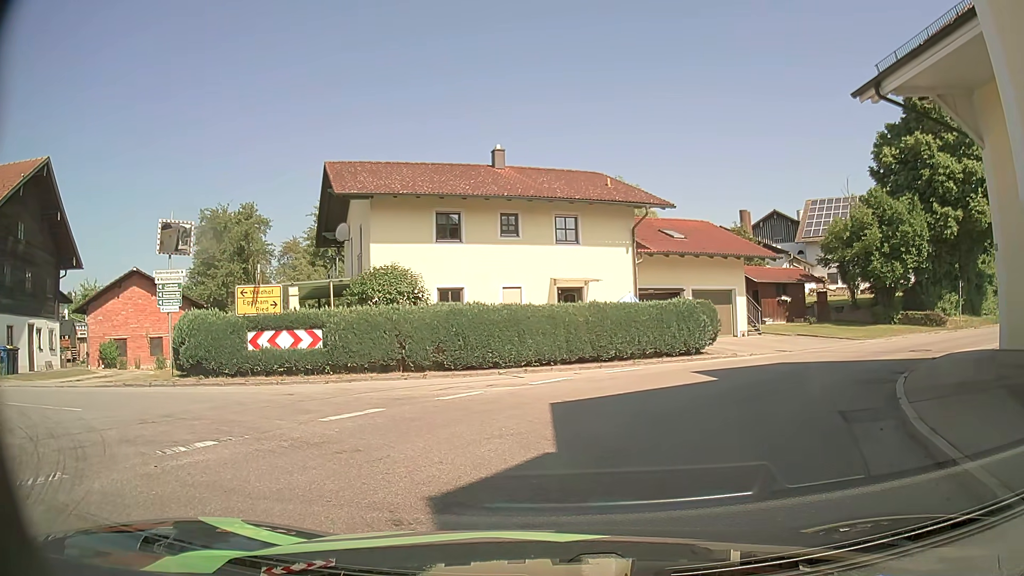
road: tertiary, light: Day
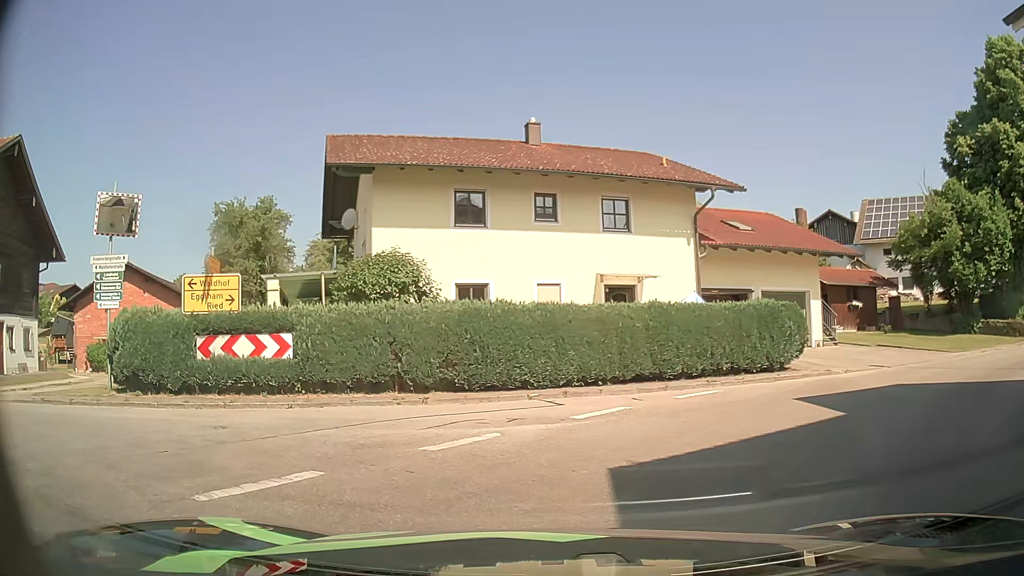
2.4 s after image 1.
(-0.1, +4.8) m; -3°
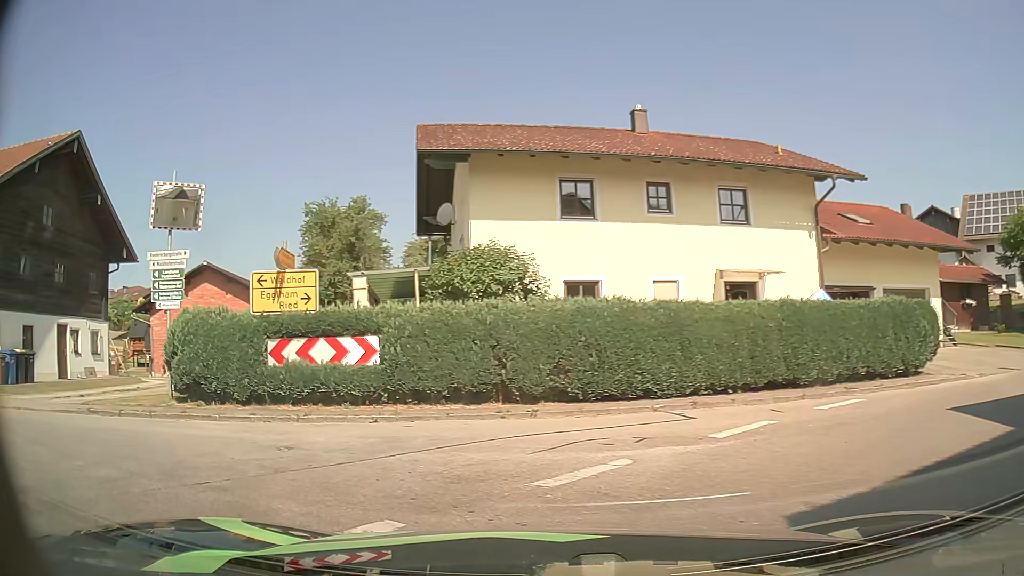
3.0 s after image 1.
(-0.1, +1.7) m; -8°
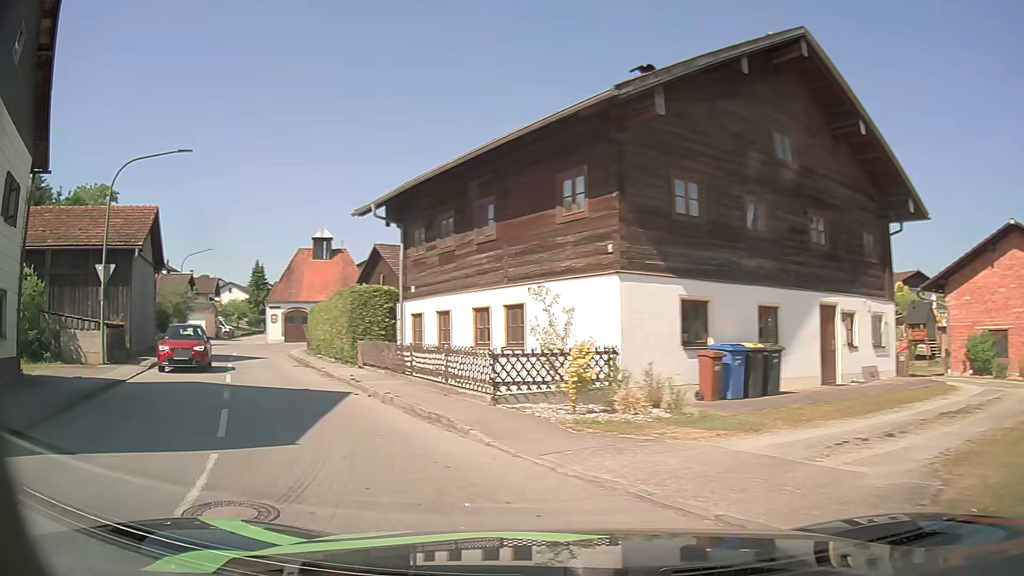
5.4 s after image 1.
(-5.3, +7.6) m; -66°
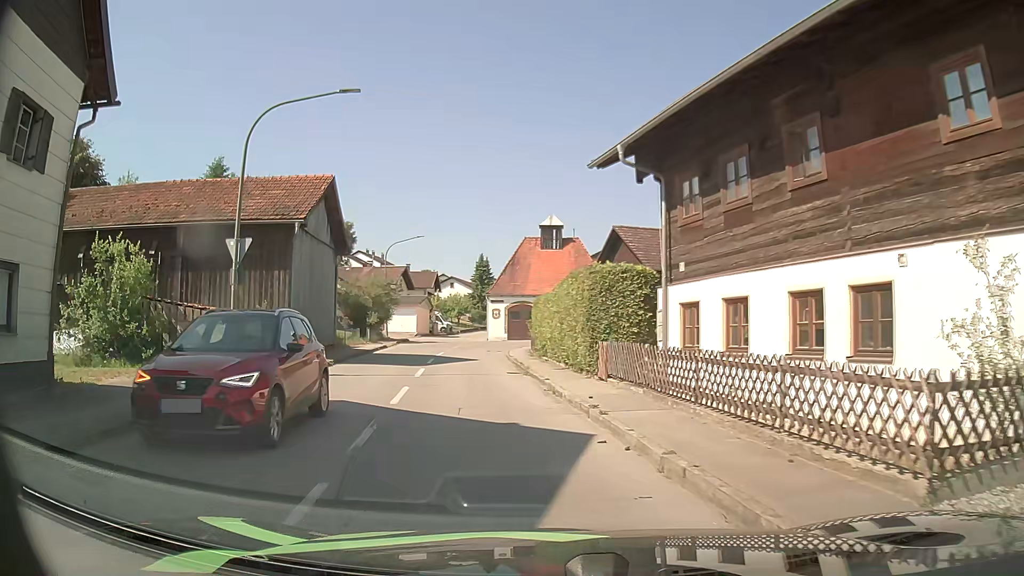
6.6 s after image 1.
(-1.4, +6.3) m; -20°
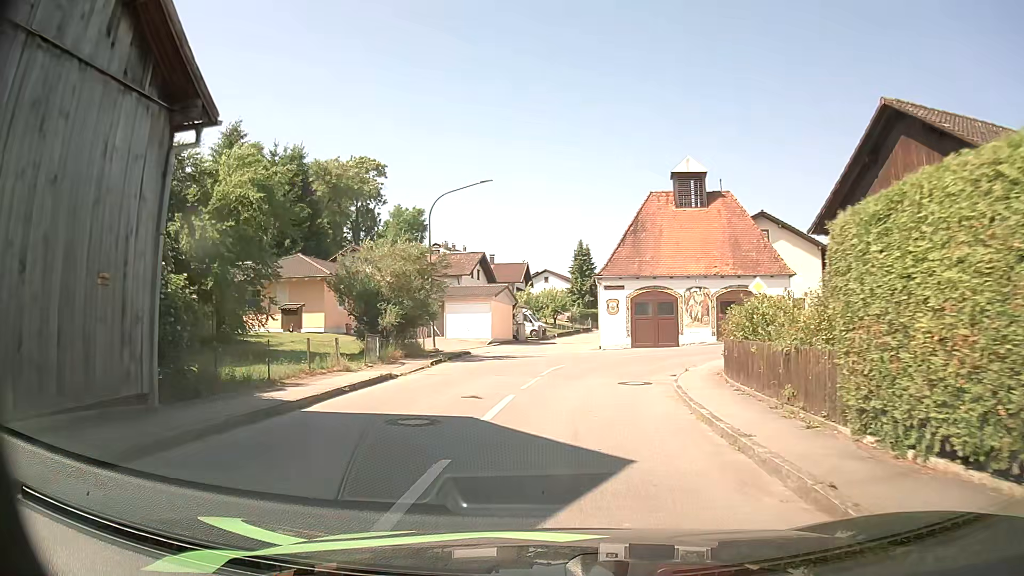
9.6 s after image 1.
(-2.2, +20.5) m; -8°
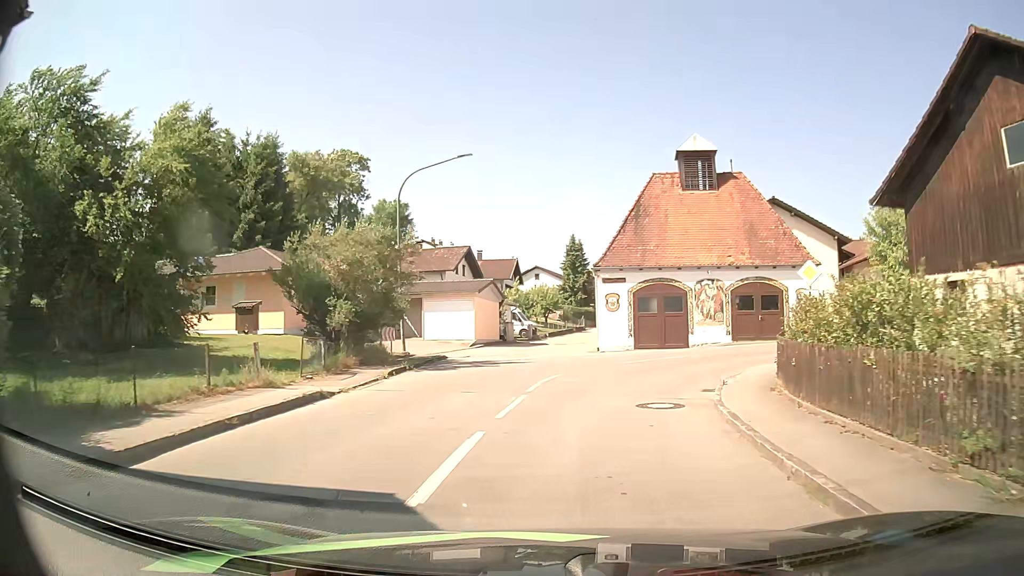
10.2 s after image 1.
(0.0, +4.6) m; +1°
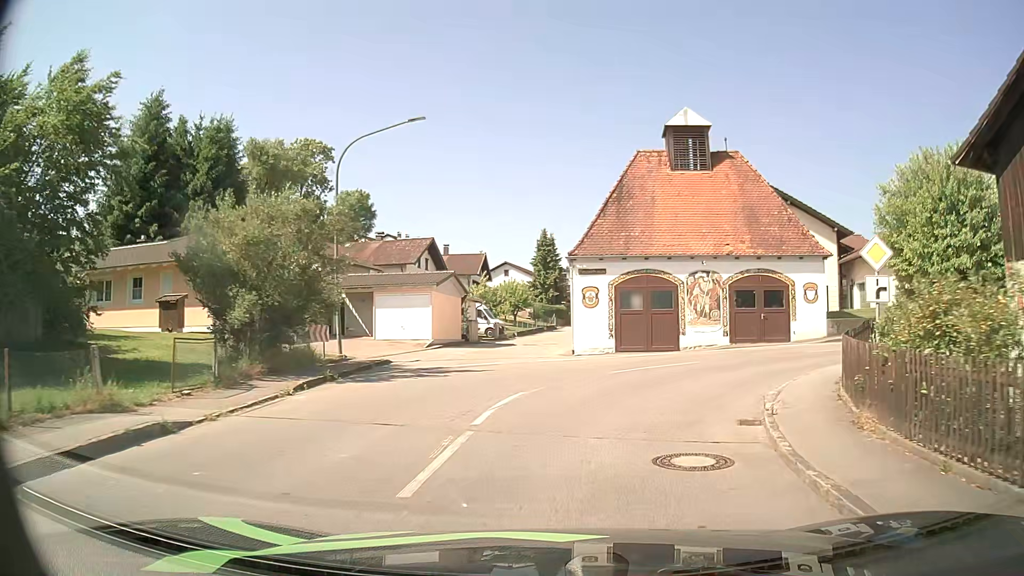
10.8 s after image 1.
(0.0, +4.5) m; +2°
(+1, +10) (+6, +18) (+16, +21) (+26, +20) (+36, +20) (+46, +20) (+56, +19) (+66, +19) (+76, +19) (+86, +18) m
